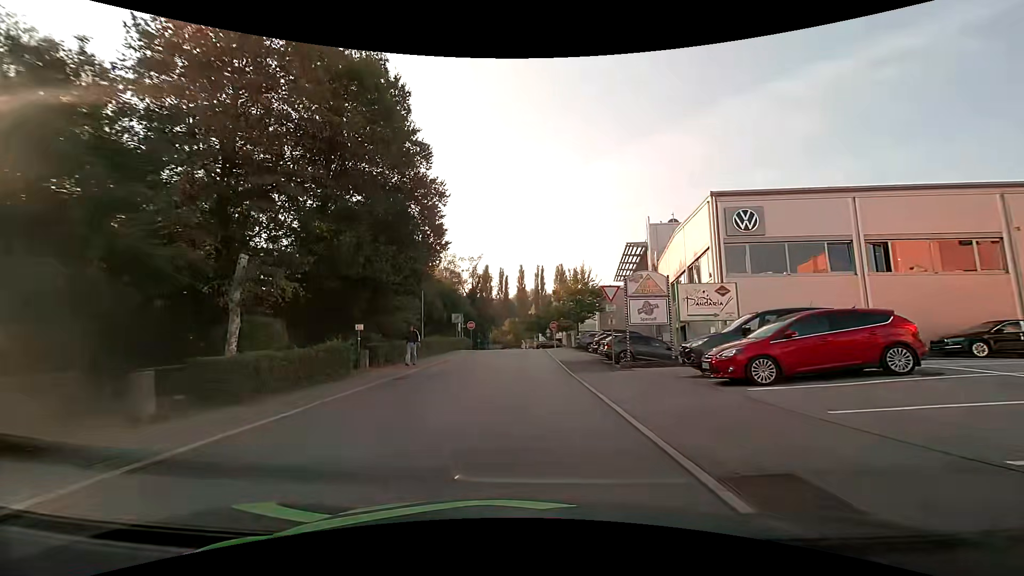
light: Day
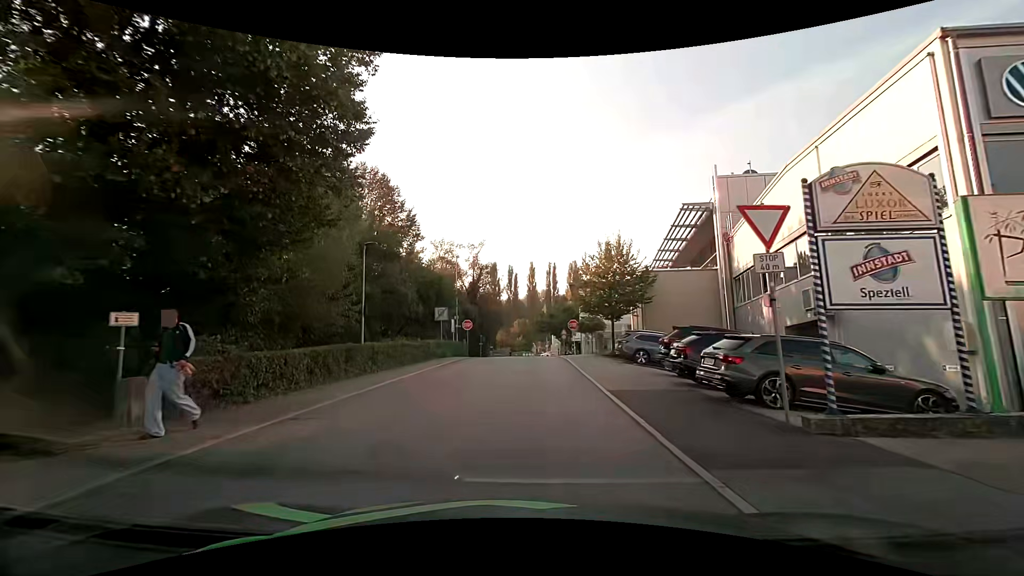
(0.0, +12.6) m; -2°
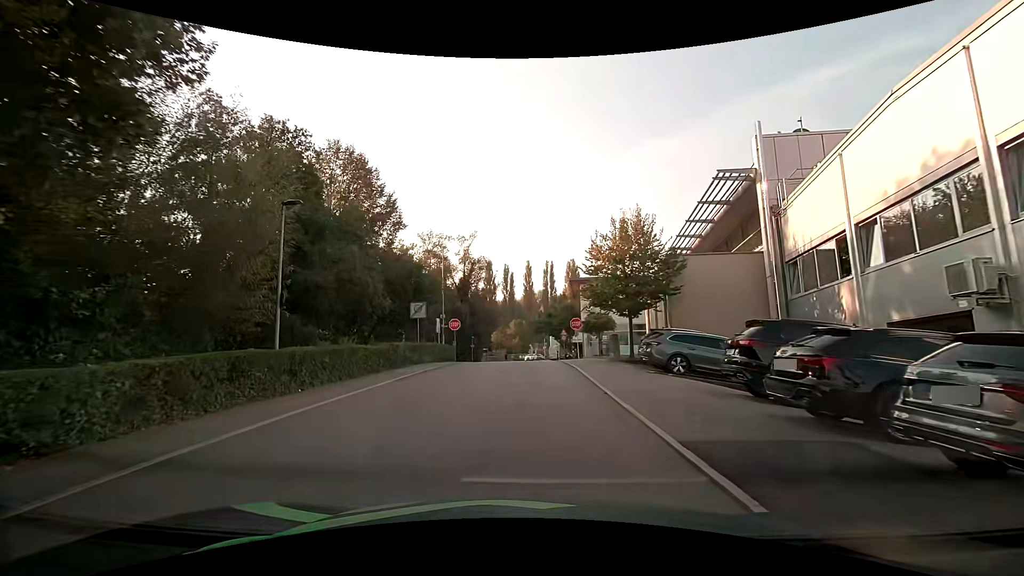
(0.0, +6.0) m; +1°
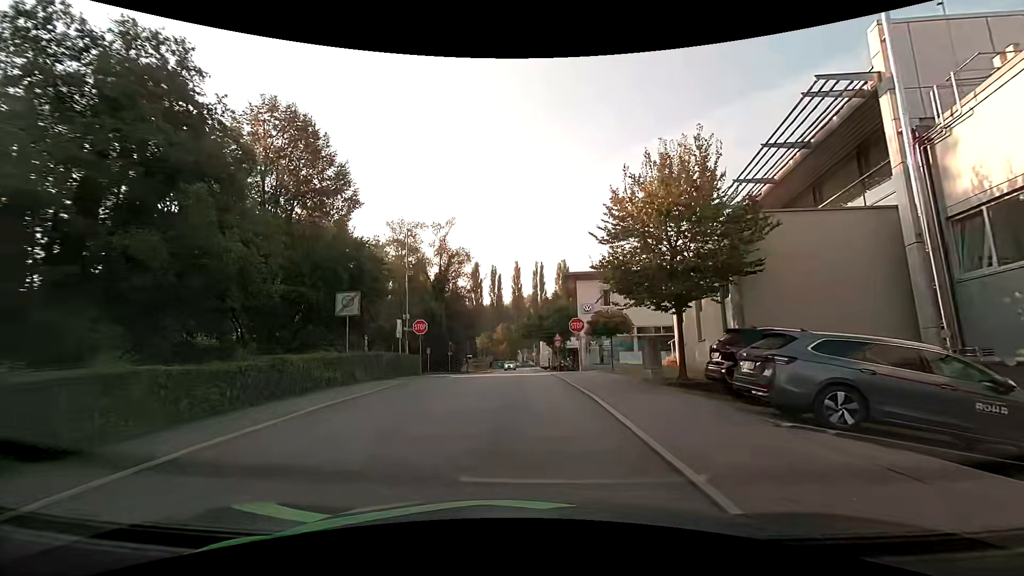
(+0.1, +9.0) m; 0°
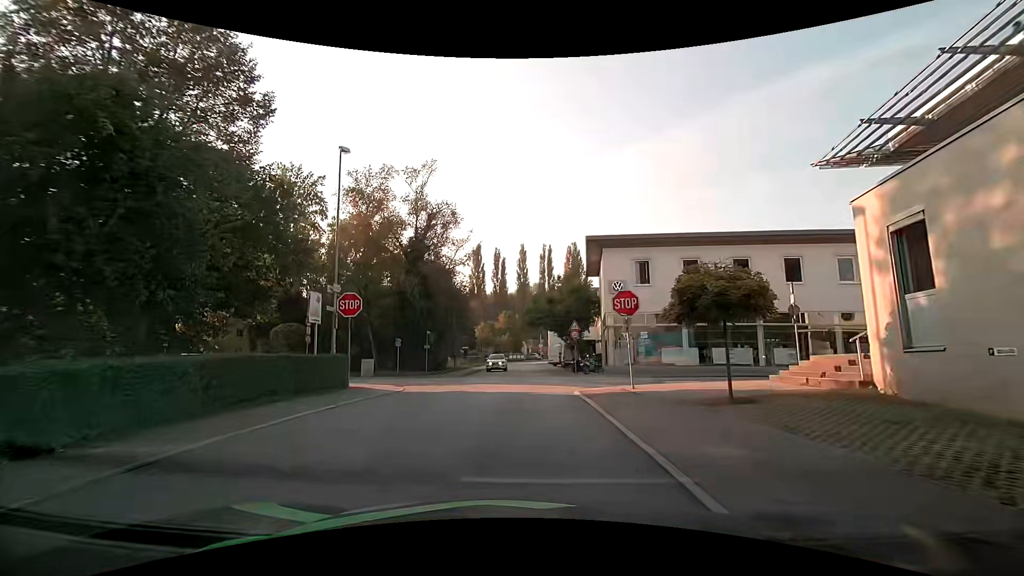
(+0.1, +13.2) m; 0°
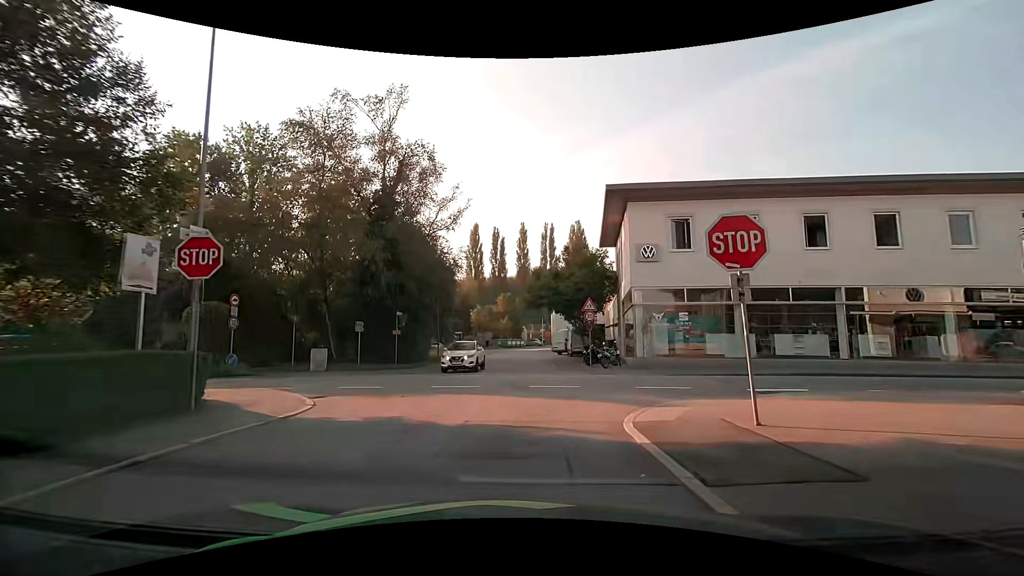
(0.0, +8.4) m; 0°
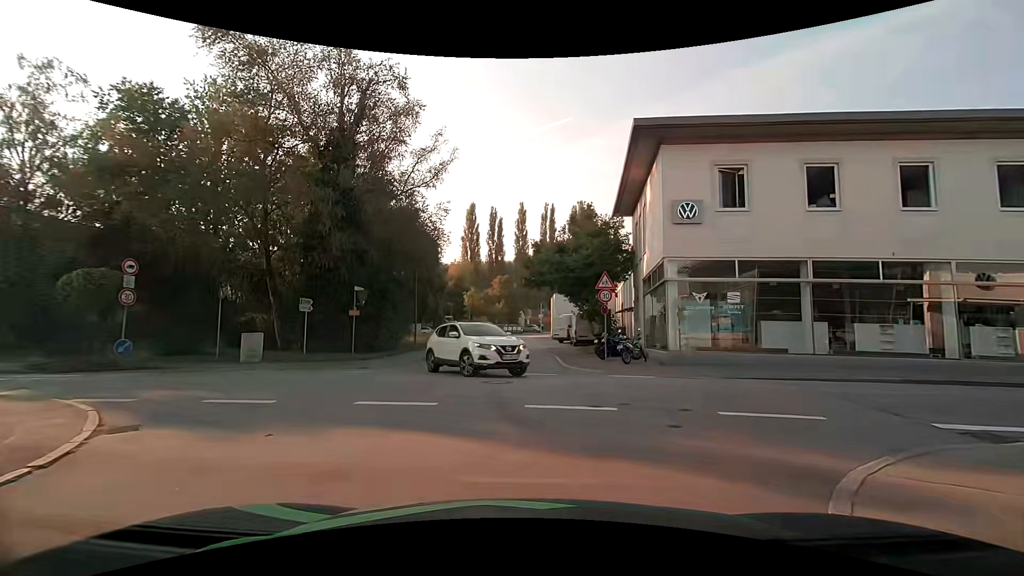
(0.0, +6.2) m; -1°
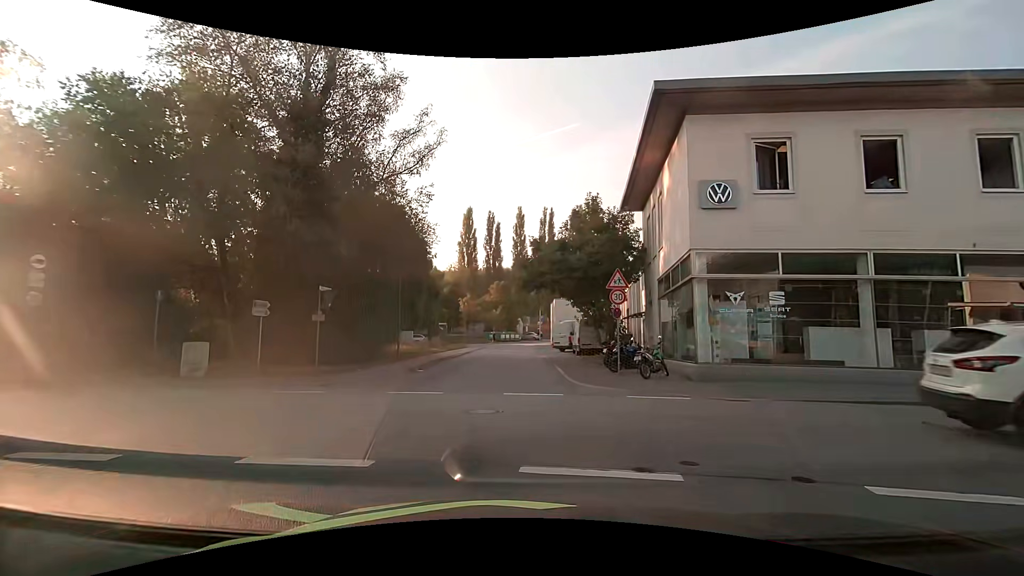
(+0.1, +3.3) m; +2°
(-2, +9) (-12, +13) (-21, +14) (-31, +15) (-41, +16) (-51, +17) (-61, +18) (-71, +19) (-81, +20) (-91, +21) m
